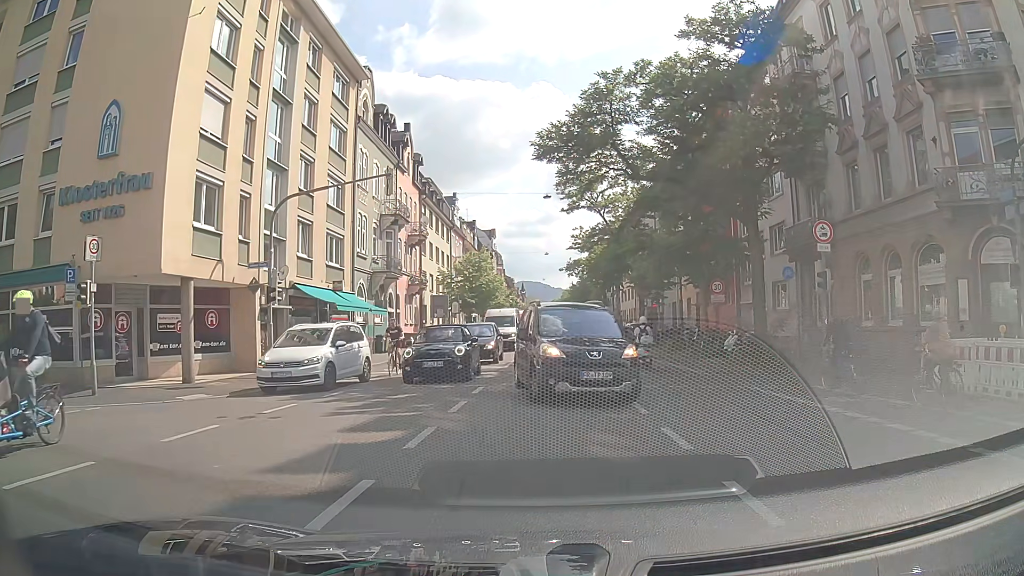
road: secondary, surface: asphalt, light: Day
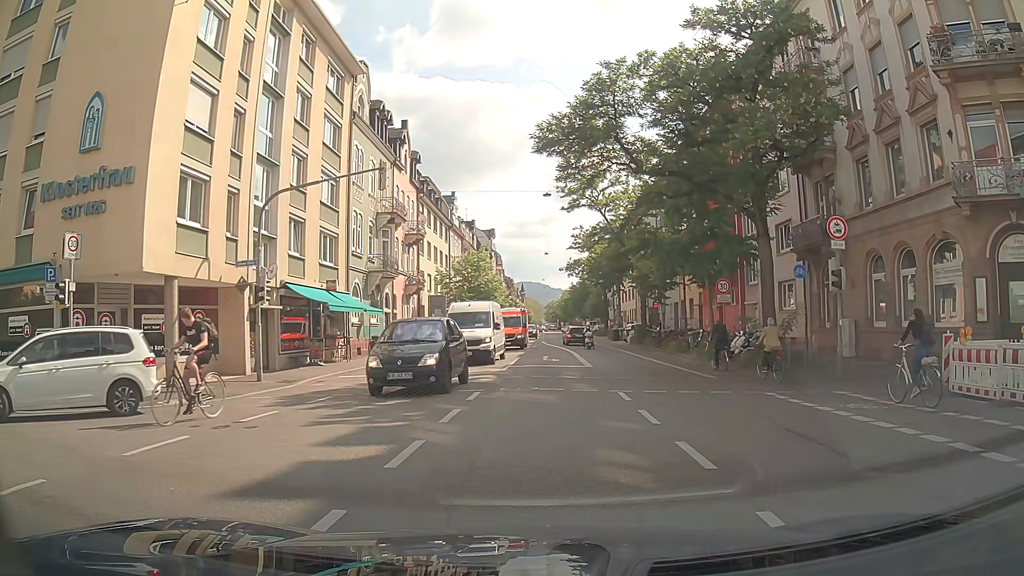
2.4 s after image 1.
(0.0, +0.9) m; 0°
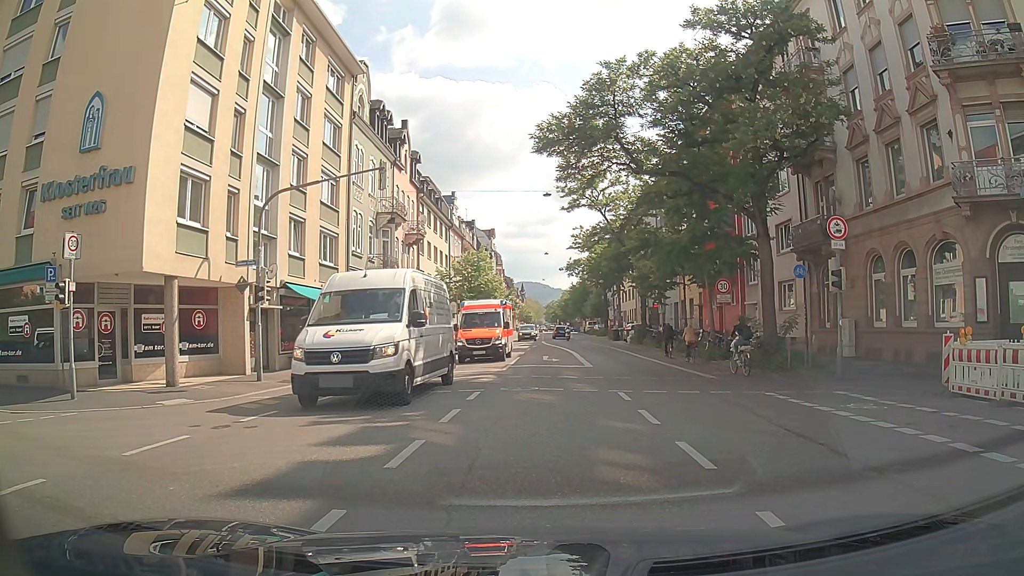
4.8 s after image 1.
(0.0, 0.0) m; 0°
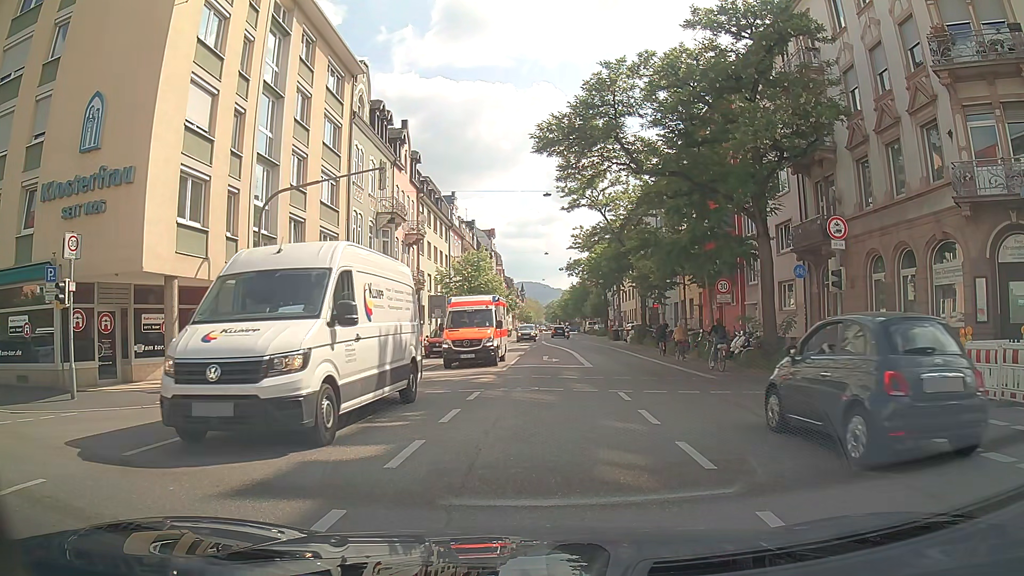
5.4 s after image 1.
(0.0, 0.0) m; 0°
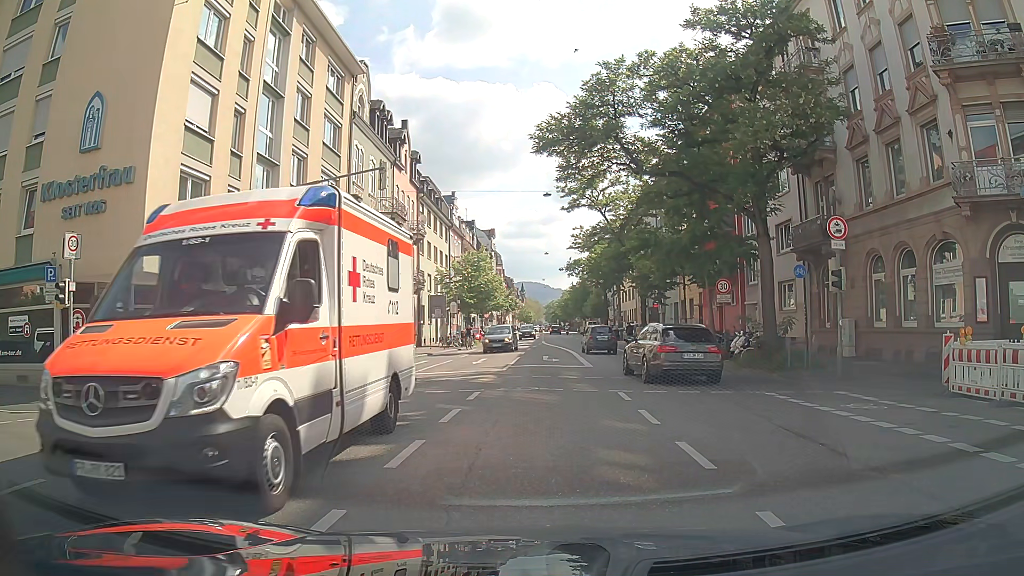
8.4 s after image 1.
(0.0, 0.0) m; 0°
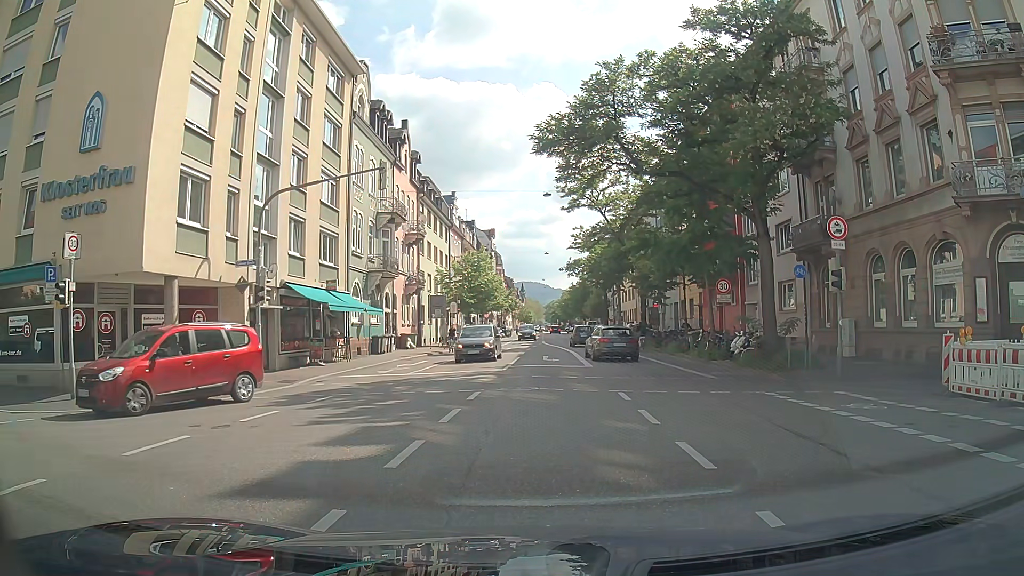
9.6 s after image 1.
(0.0, 0.0) m; 0°
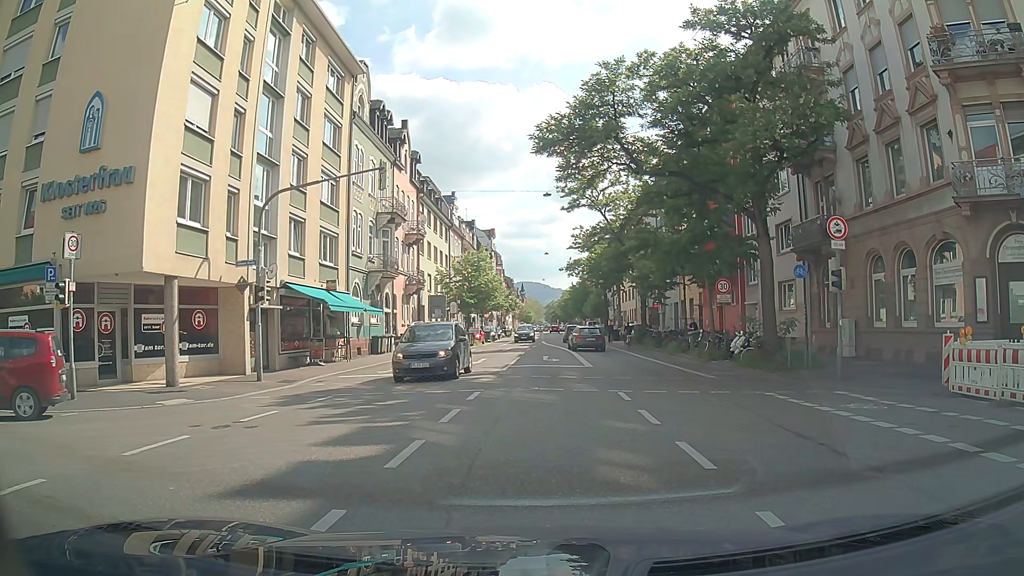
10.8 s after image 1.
(0.0, 0.0) m; 0°
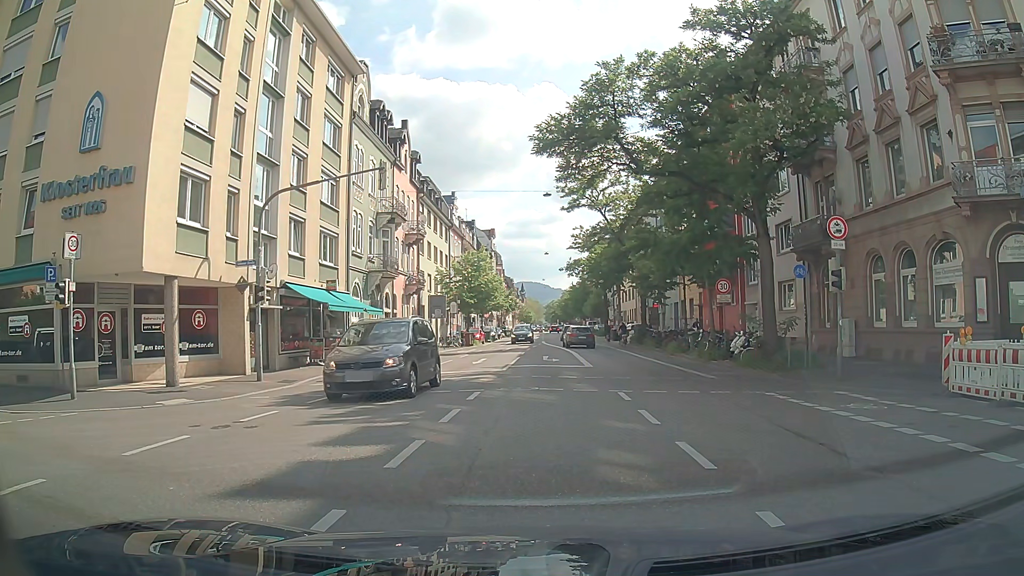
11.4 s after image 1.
(0.0, 0.0) m; 0°
